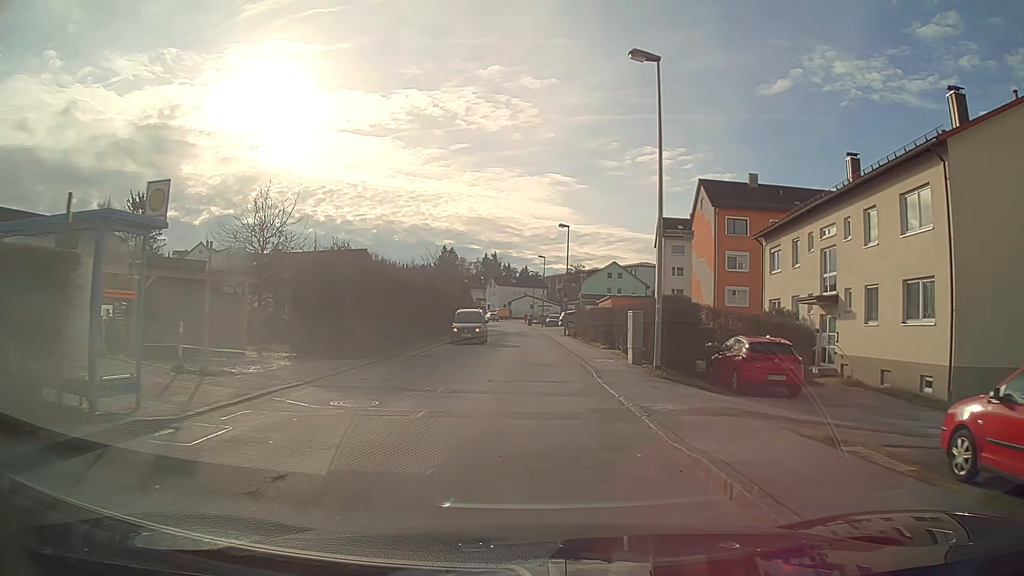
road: unclassified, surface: asphalt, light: Day
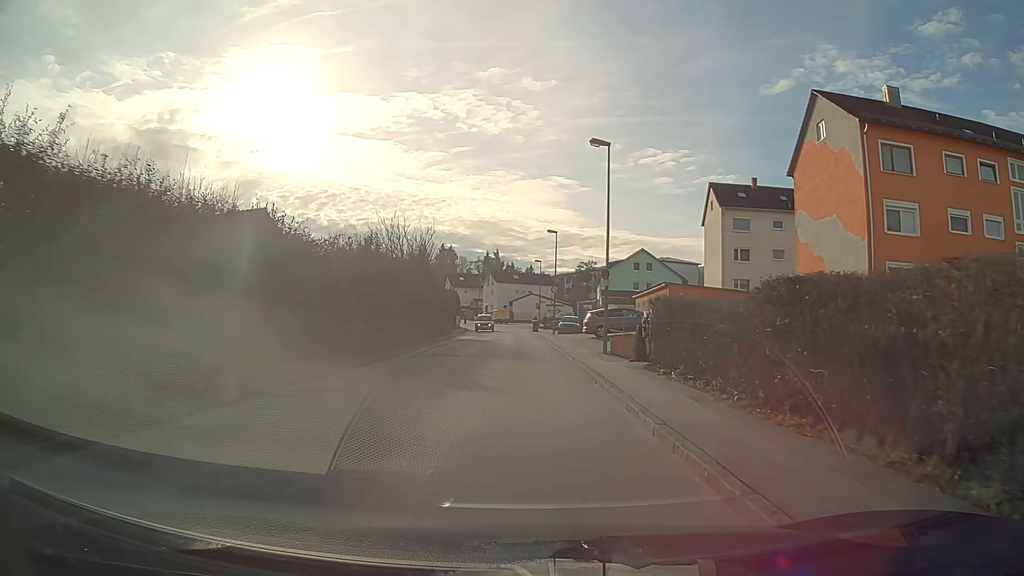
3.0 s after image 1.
(-0.1, +24.7) m; 0°
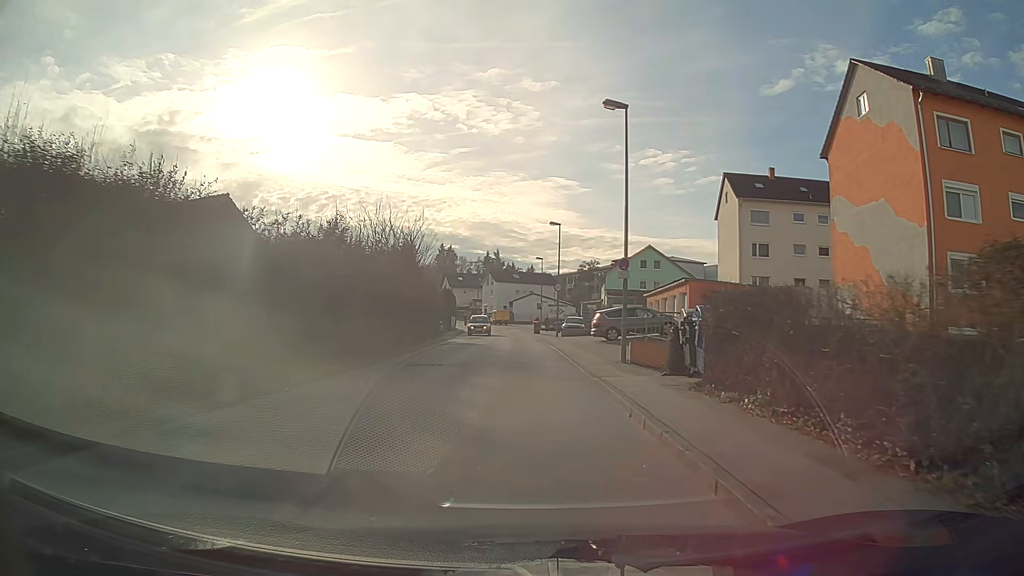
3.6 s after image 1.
(0.0, +4.9) m; 0°
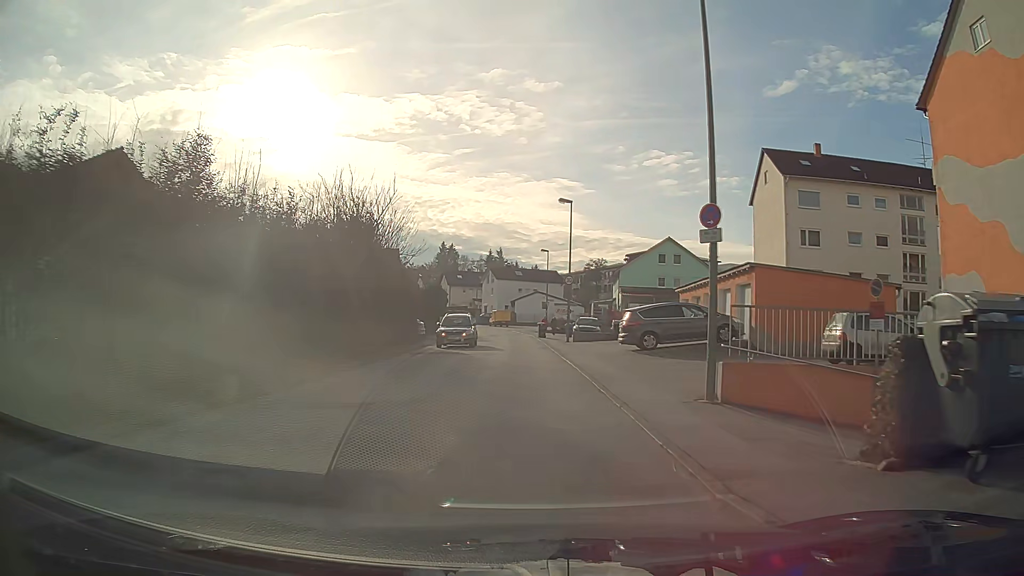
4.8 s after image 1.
(0.0, +9.9) m; 0°
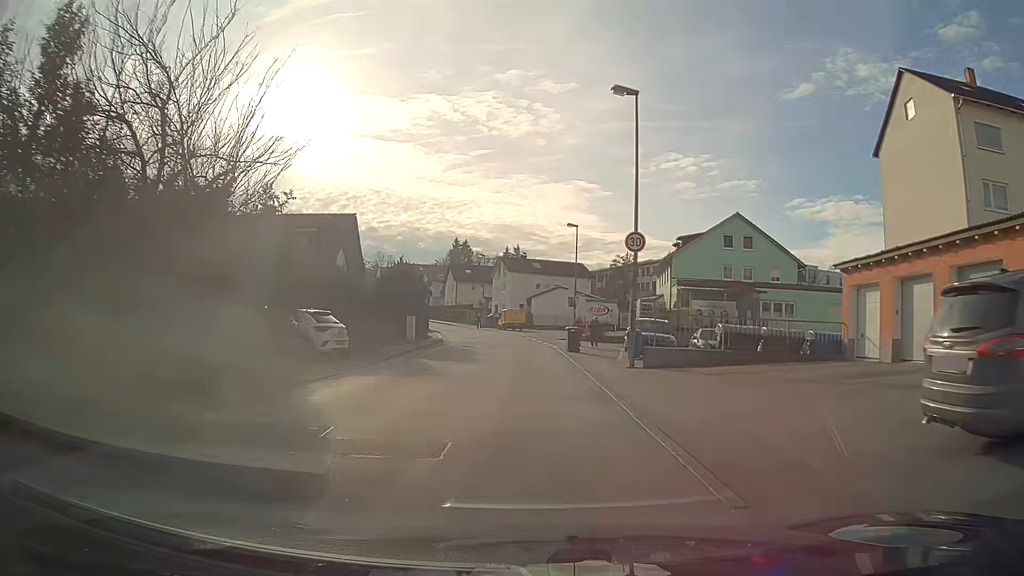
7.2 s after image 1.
(-0.2, +19.8) m; -2°
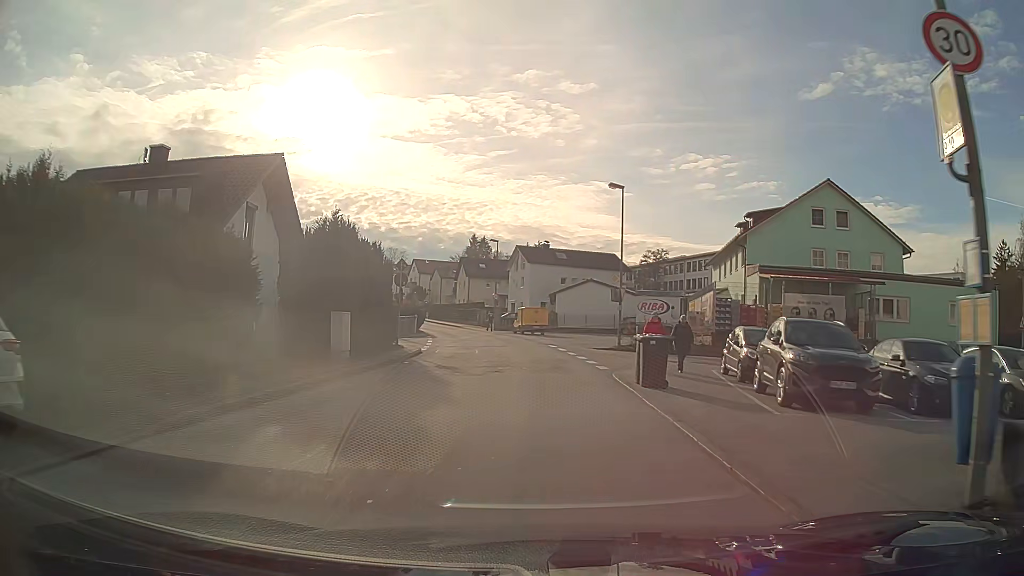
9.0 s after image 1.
(-0.2, +14.8) m; -2°
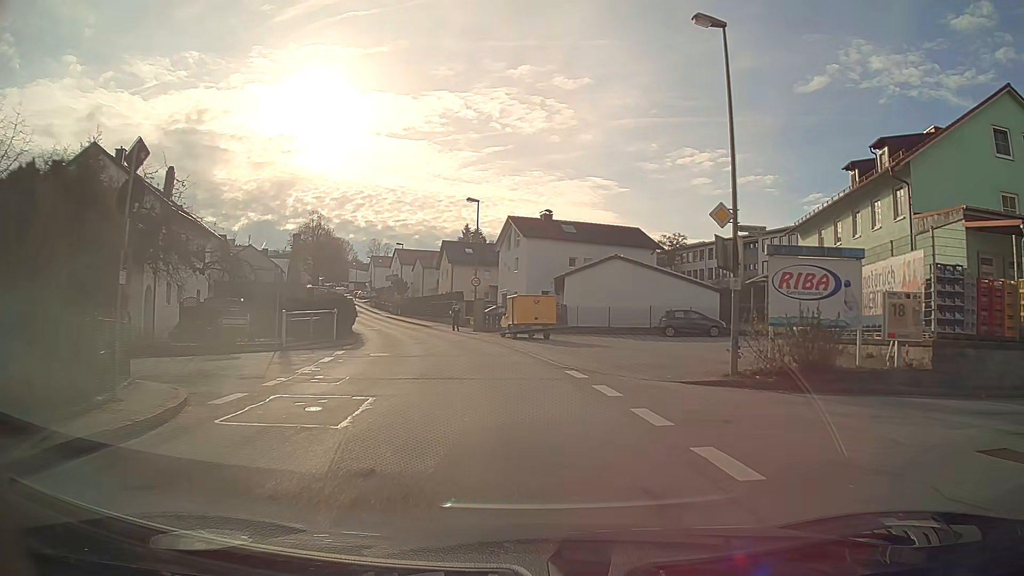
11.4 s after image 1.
(0.0, +19.7) m; 0°
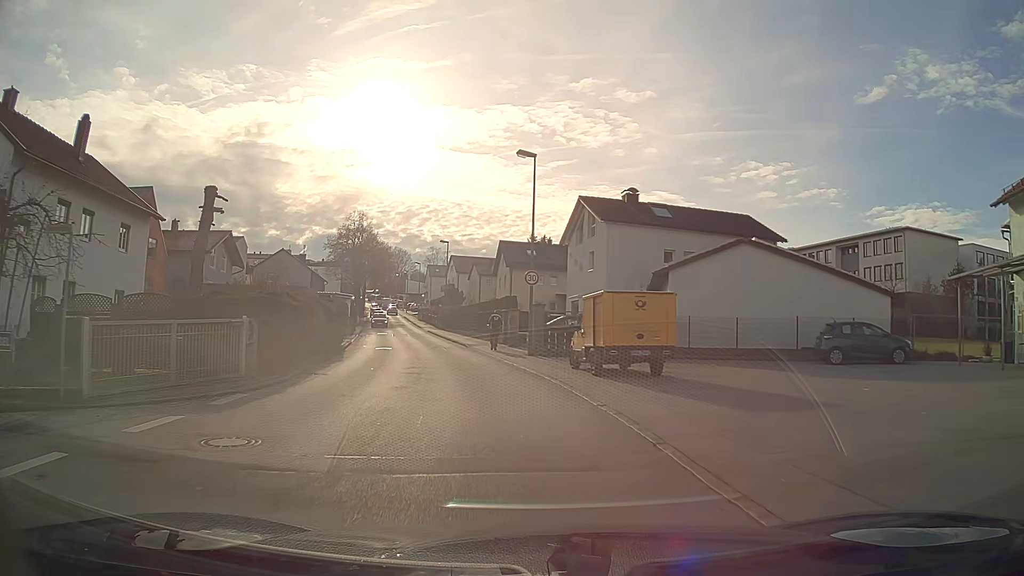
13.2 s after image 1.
(-0.8, +14.8) m; -6°
(0, +10) (-2, +20) (-3, +30) (-5, +40) (-7, +49) (-9, +59) (-12, +69) (-14, +79) (-16, +88) (-18, +98) m
